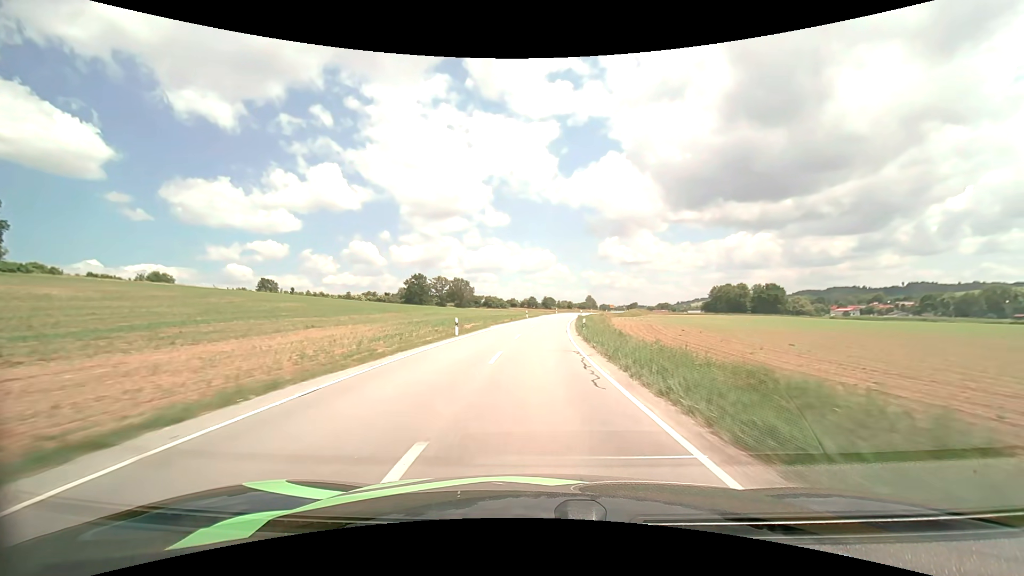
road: secondary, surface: asphalt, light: Day
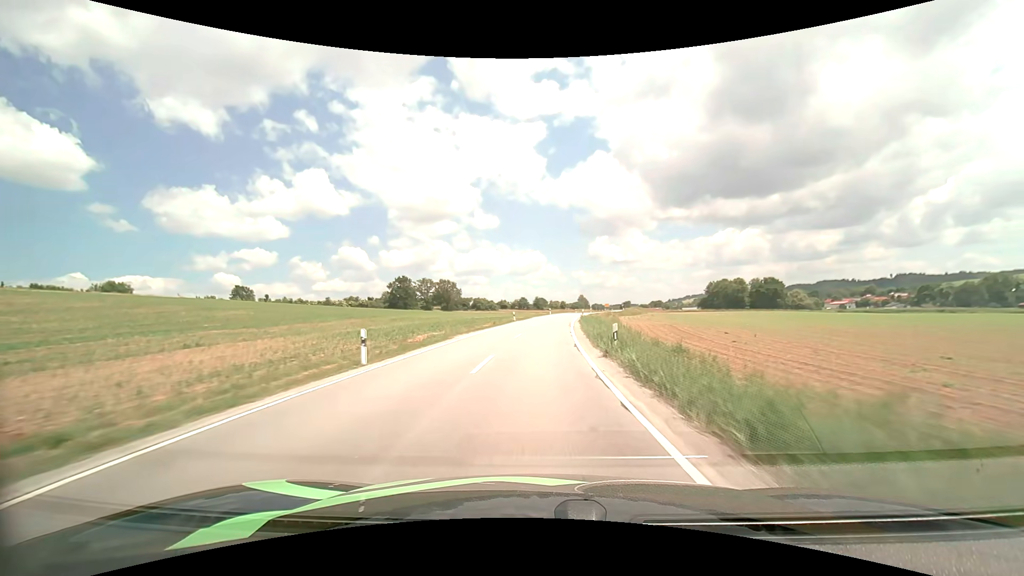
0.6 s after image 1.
(+0.1, +13.7) m; +1°
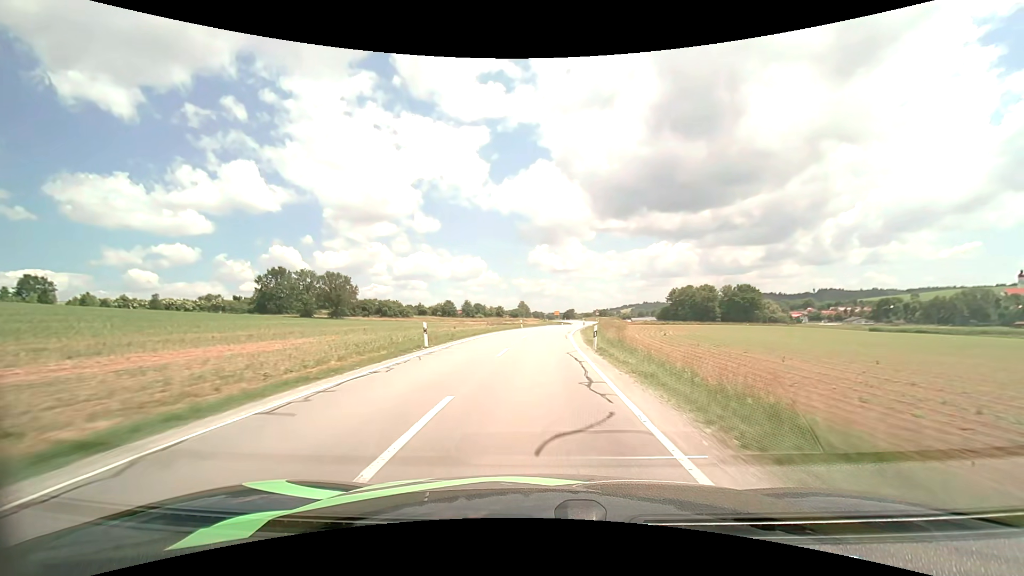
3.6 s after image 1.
(+3.9, +66.4) m; +7°
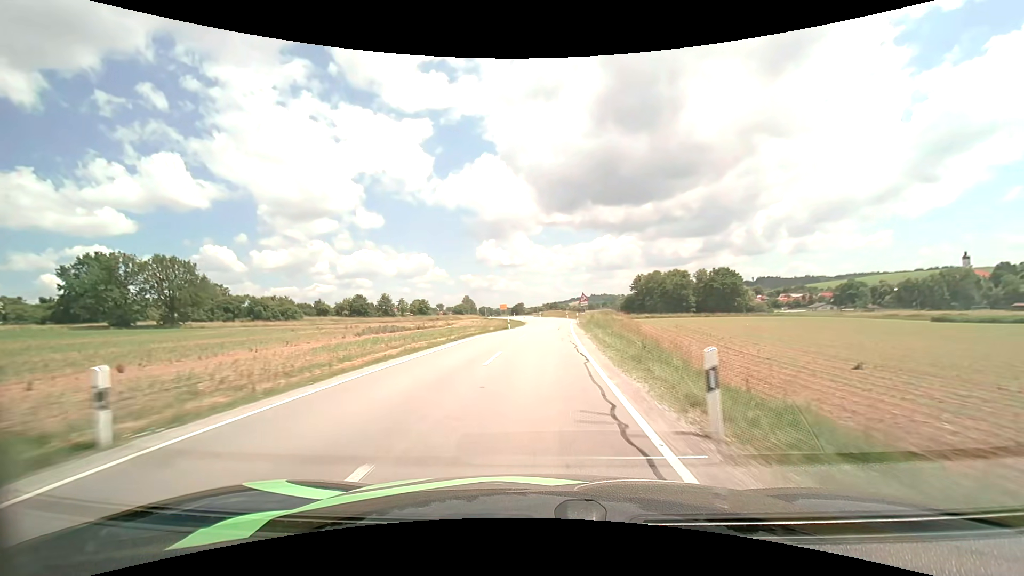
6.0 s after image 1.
(+2.4, +50.7) m; +6°
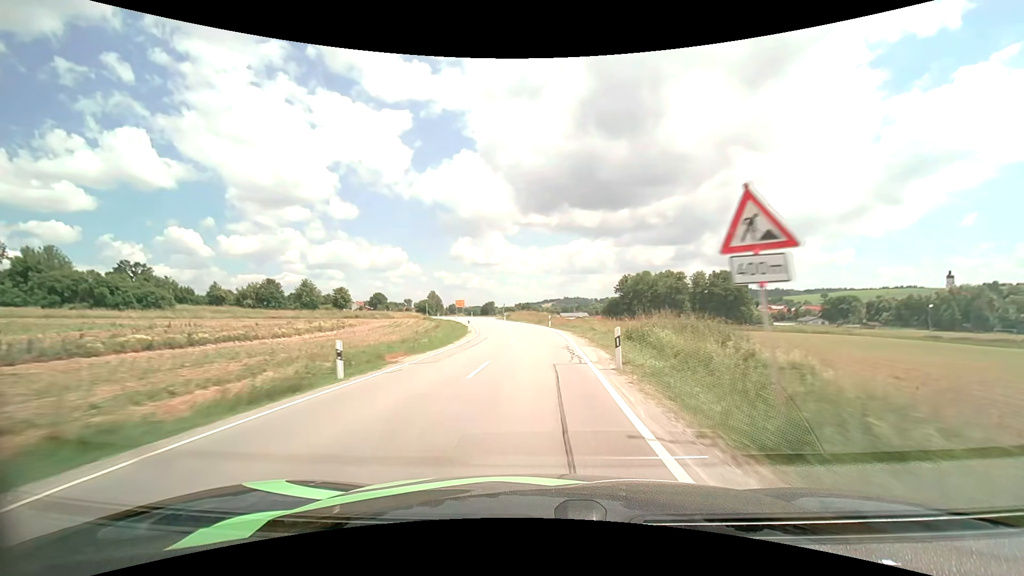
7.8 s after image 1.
(+1.1, +37.2) m; +3°
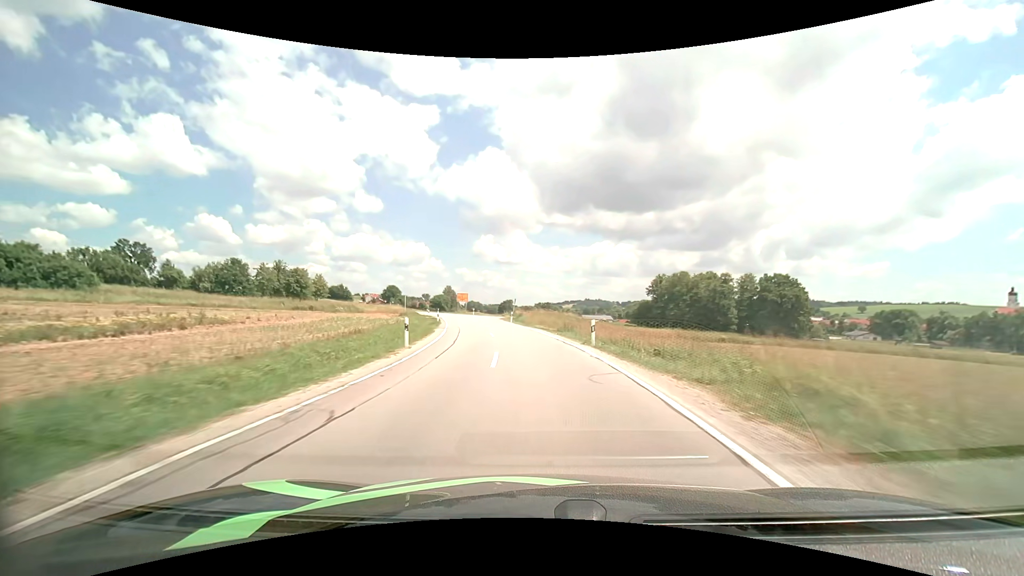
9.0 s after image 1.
(-0.1, +24.1) m; -2°
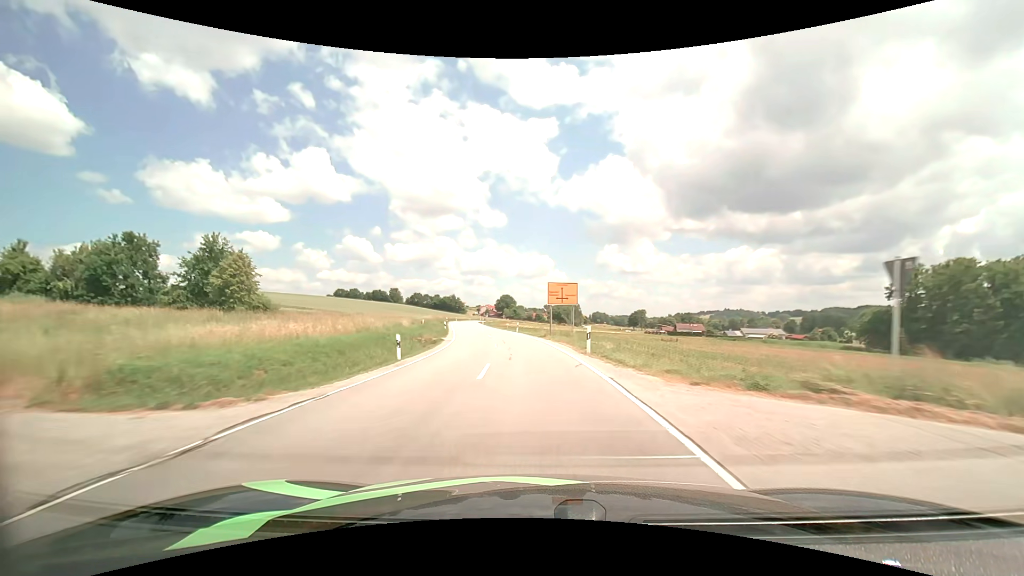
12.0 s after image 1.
(-7.0, +59.4) m; -14°
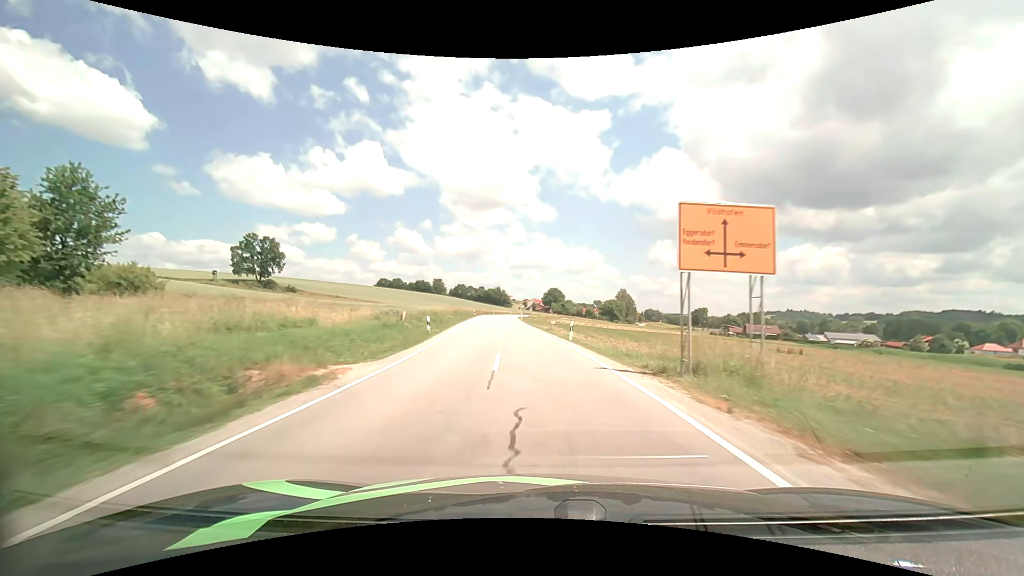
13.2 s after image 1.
(-1.3, +24.4) m; -5°
(0, +10) (-1, +20) (-1, +30) (-2, +40) (-3, +50) (-4, +60) (-4, +70) (-5, +80) (-6, +90) (-6, +100) m
